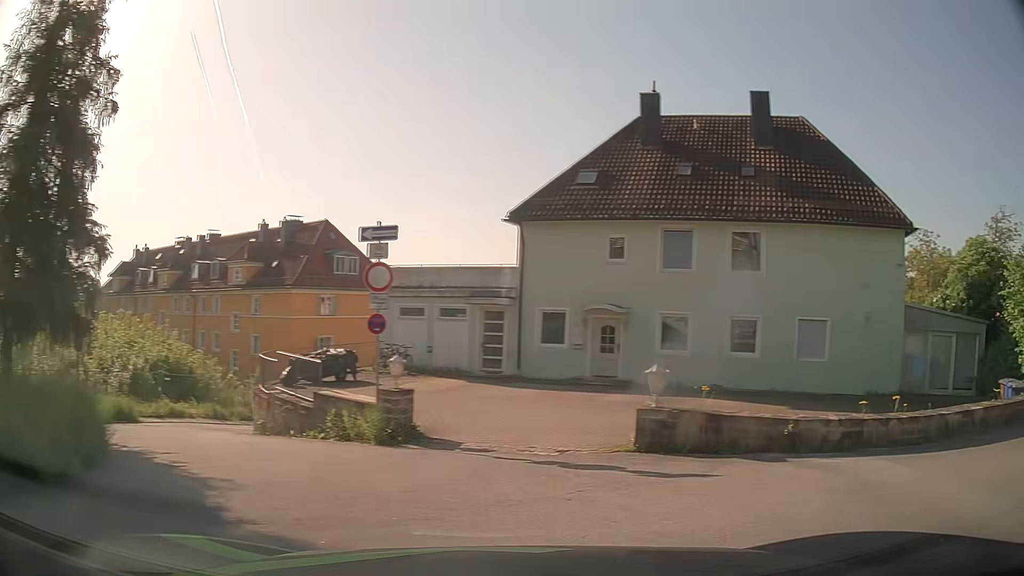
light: Day
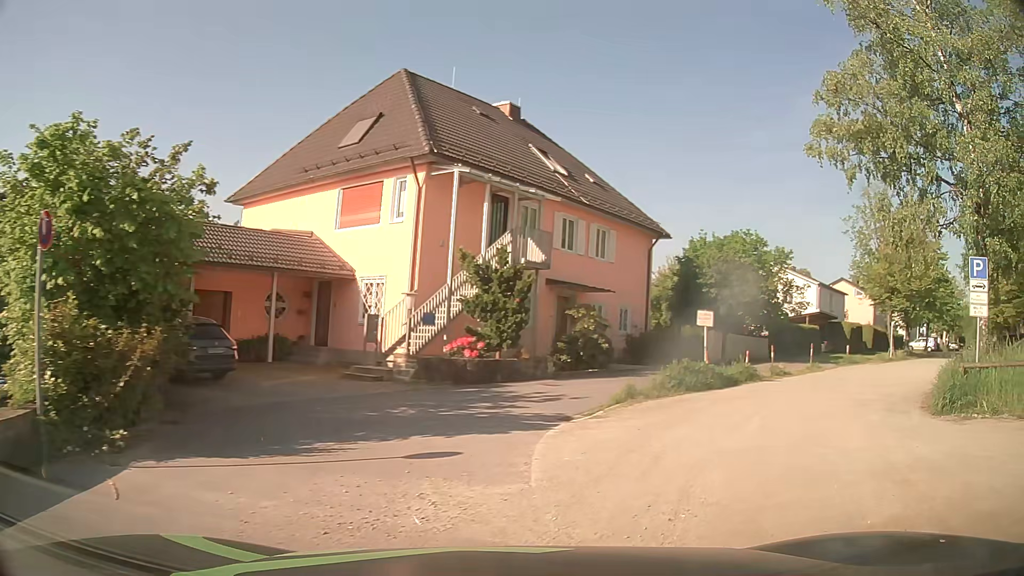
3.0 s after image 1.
(+6.8, +7.3) m; +80°
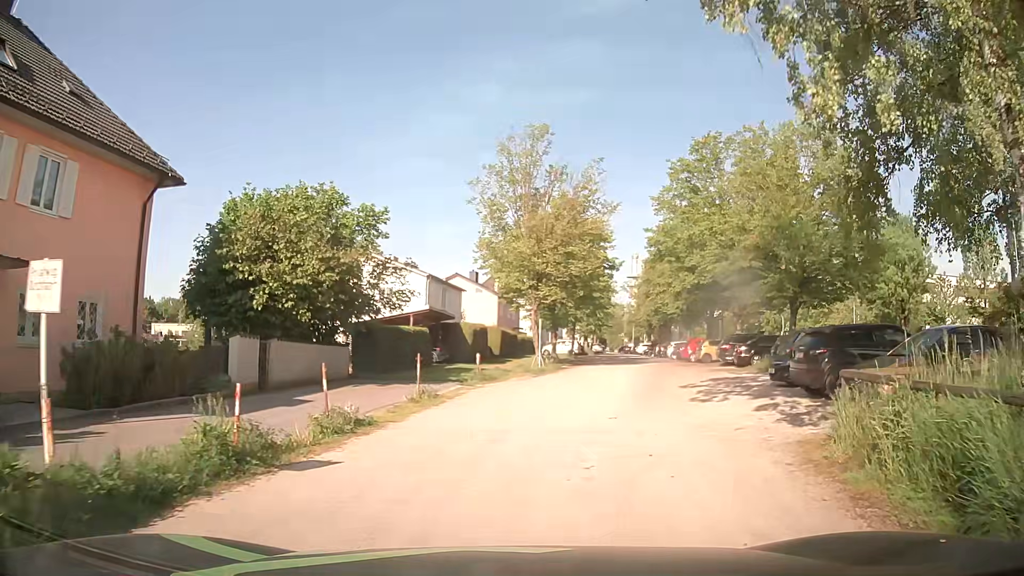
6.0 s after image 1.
(+4.8, +12.9) m; +32°
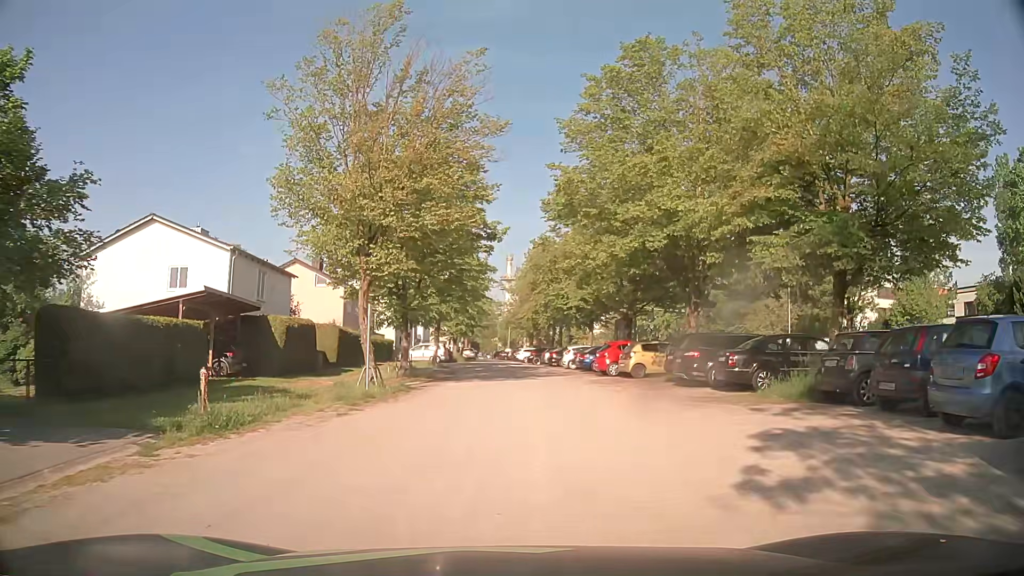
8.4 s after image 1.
(+1.7, +14.3) m; +11°
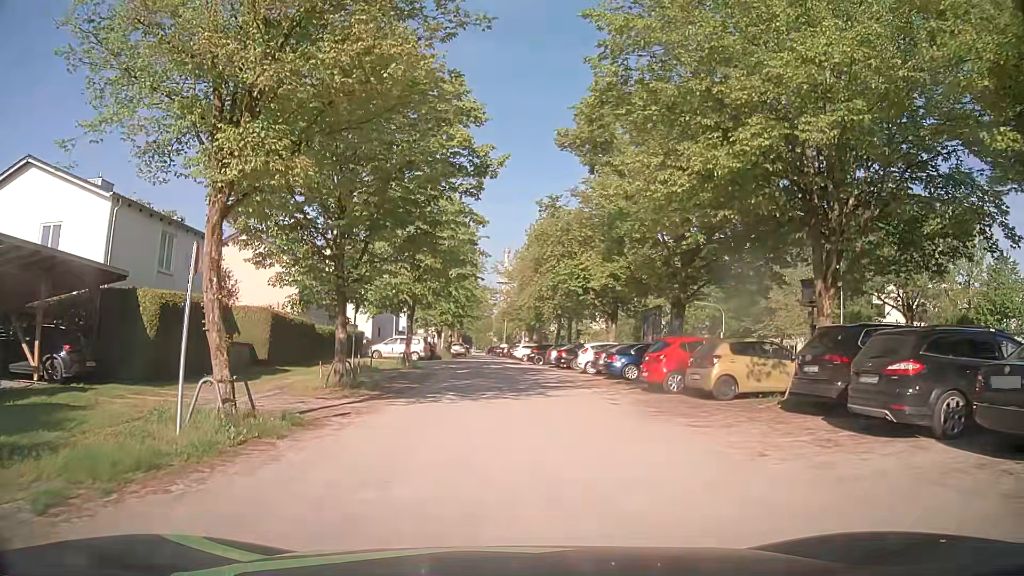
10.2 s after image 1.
(0.0, +11.0) m; +2°
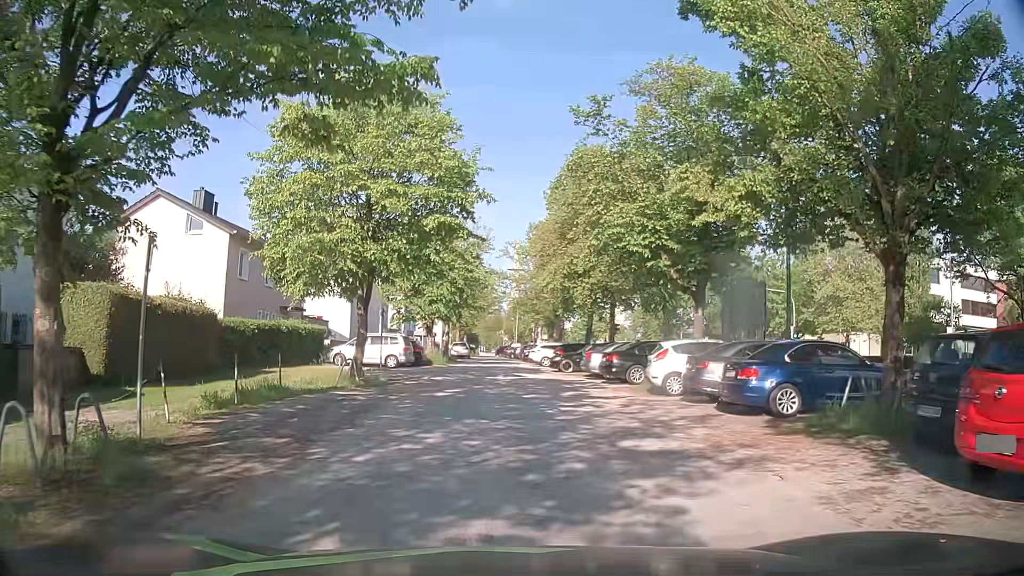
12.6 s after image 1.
(-0.4, +13.5) m; -3°
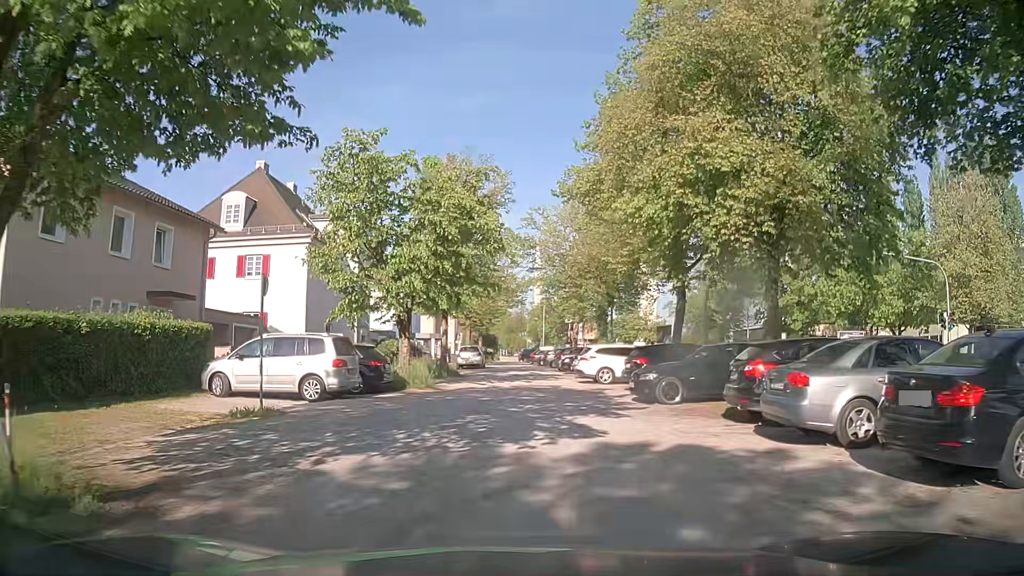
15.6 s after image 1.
(+0.1, +16.8) m; -1°
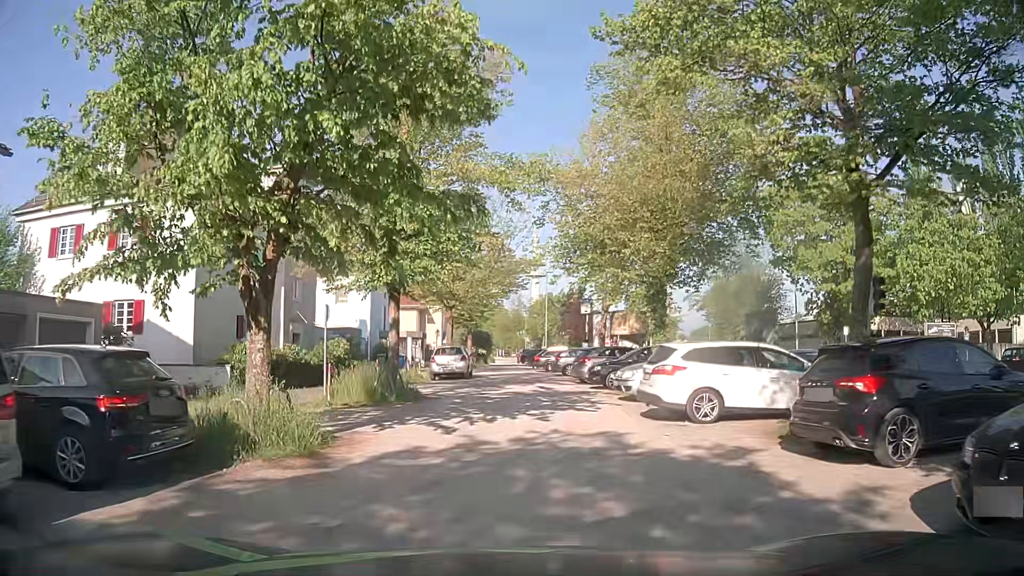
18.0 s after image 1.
(+0.1, +12.9) m; 0°
